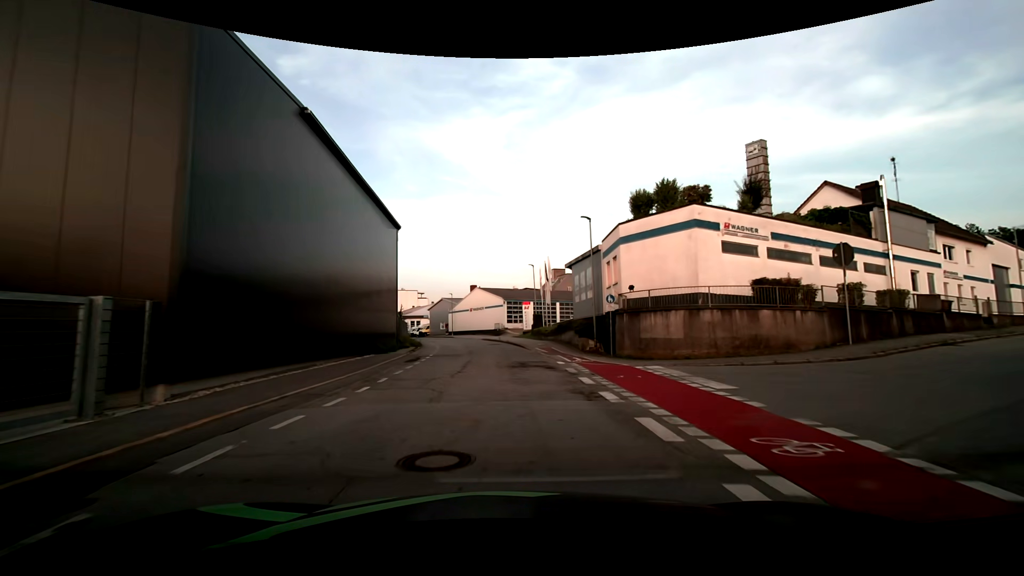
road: residential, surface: asphalt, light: Day
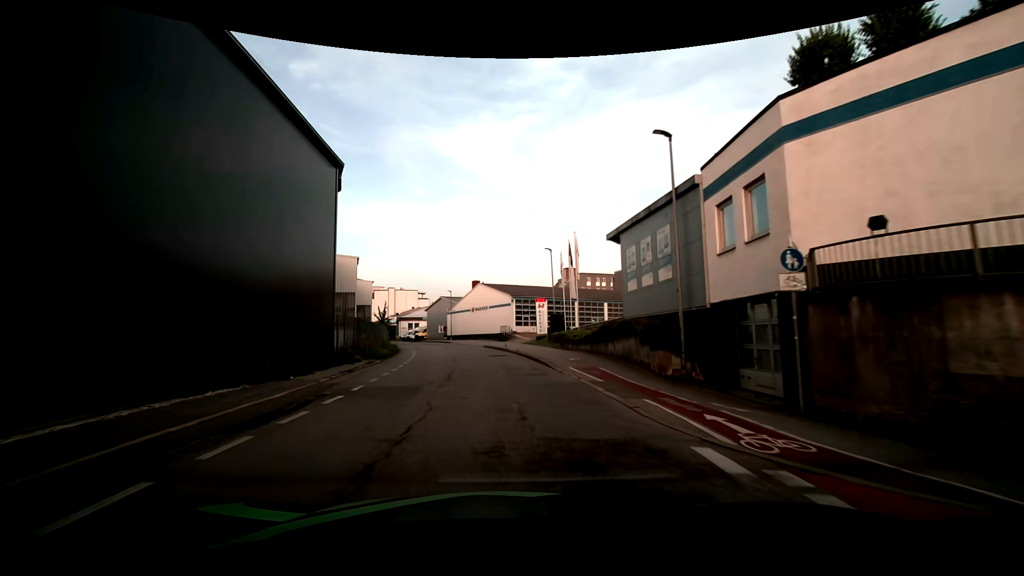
(-0.1, +13.8) m; -1°
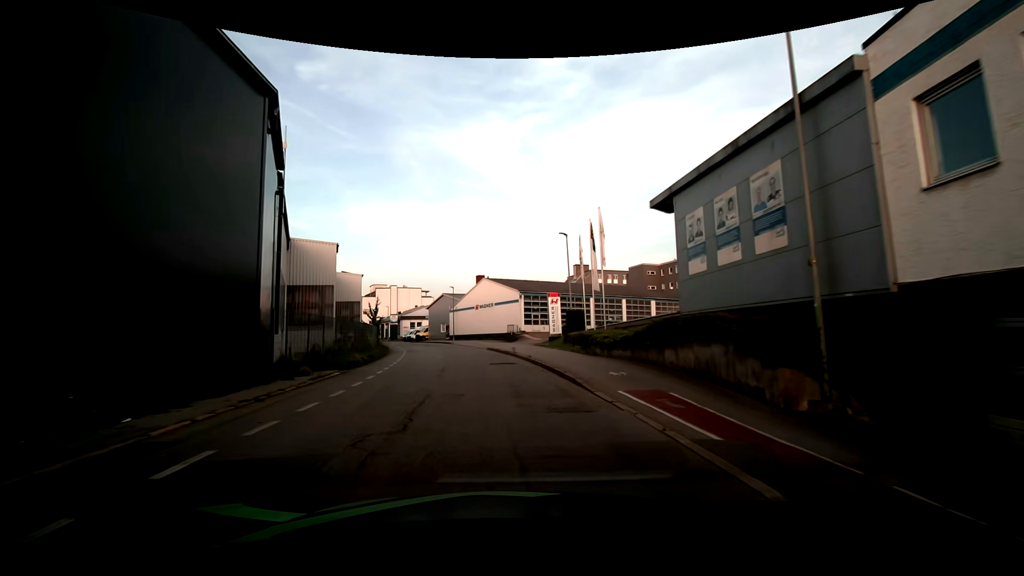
(-0.1, +6.7) m; -1°
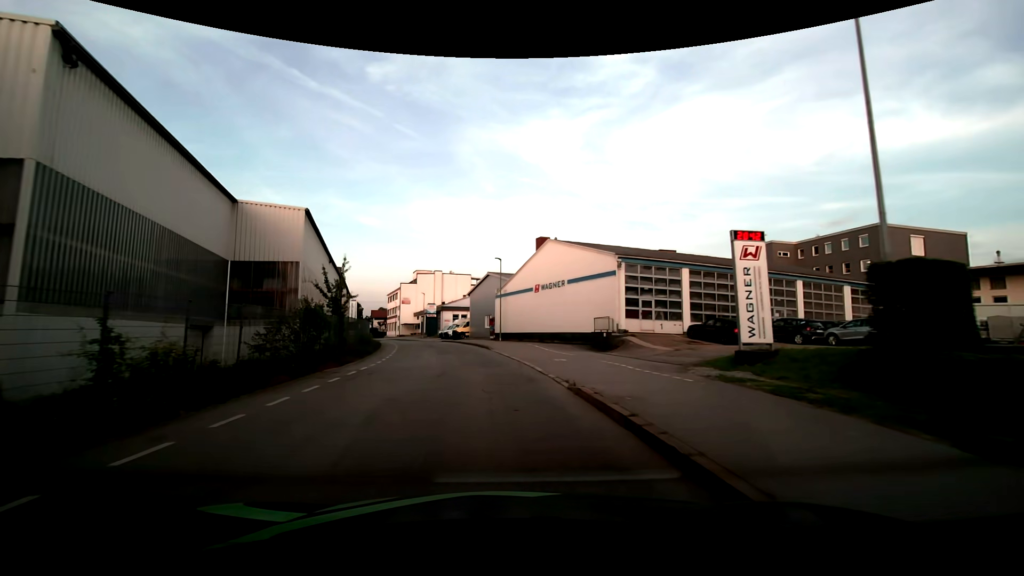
(-1.3, +26.1) m; -7°
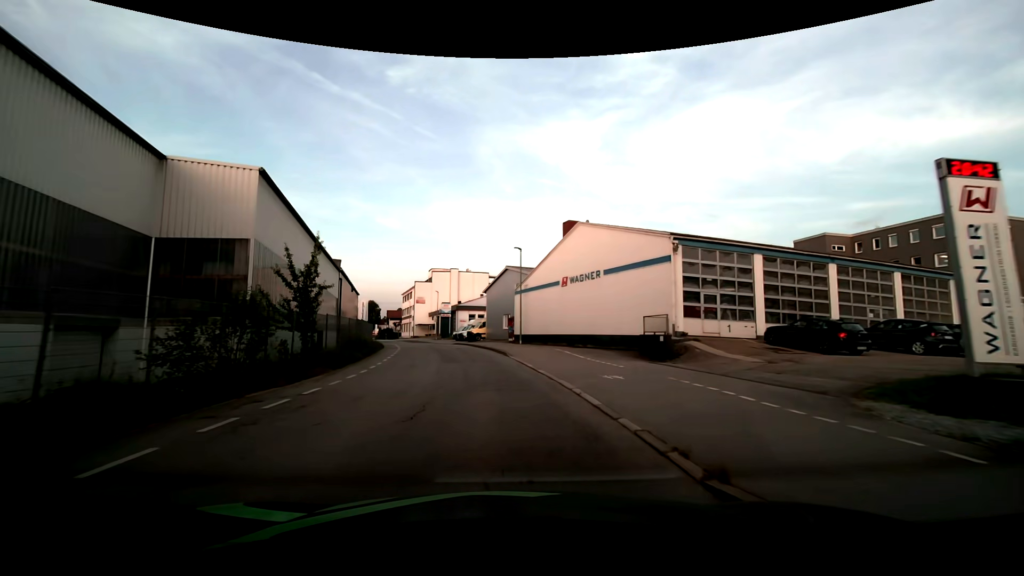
(-0.1, +6.7) m; -2°
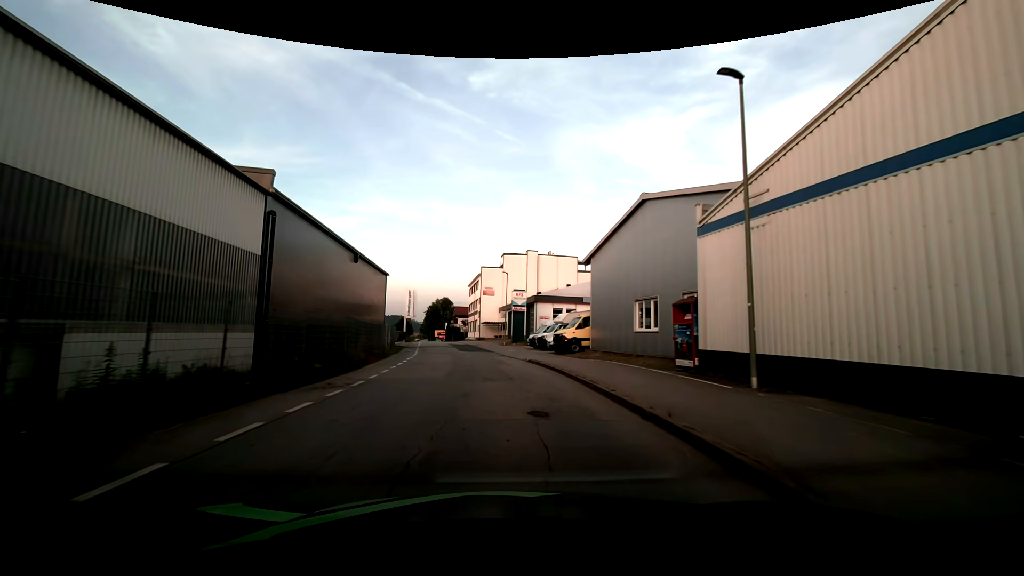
(-2.8, +27.7) m; -10°
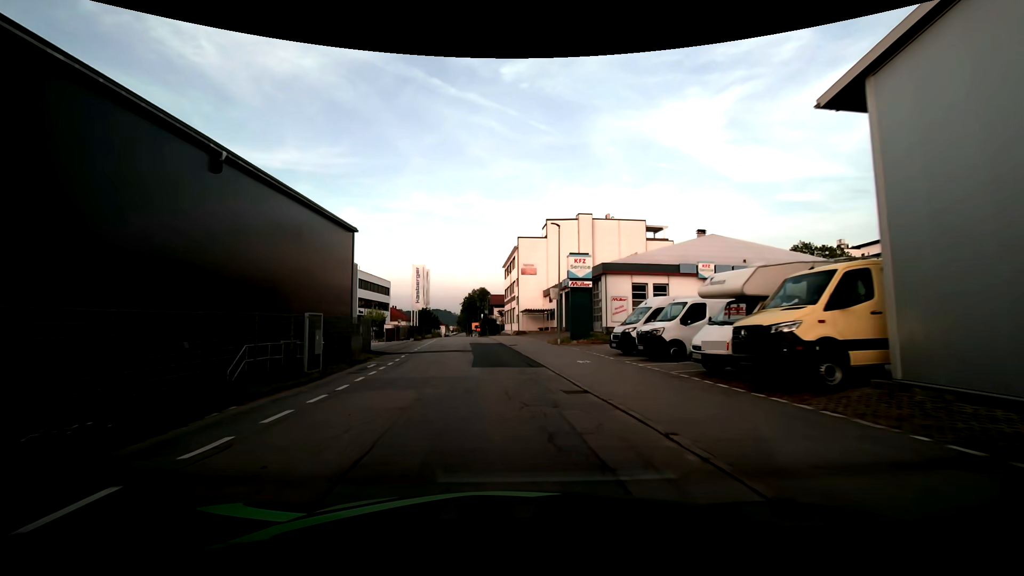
(-0.6, +21.2) m; -4°
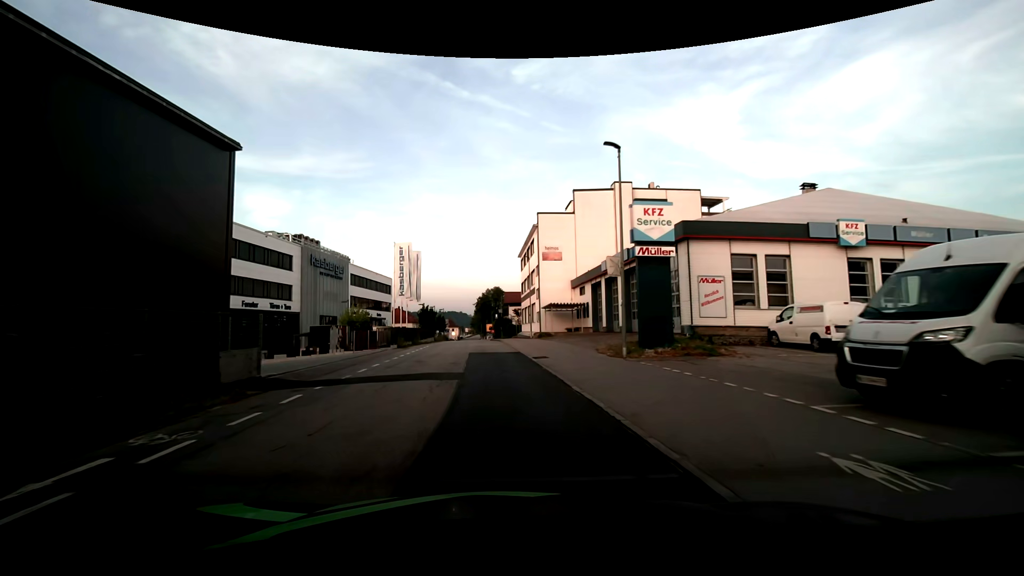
(-0.2, +14.1) m; -2°
(0, +10) (0, +20) (-1, +30) (-2, +40) (-2, +50) (-3, +60) (-4, +70) (-4, +80) (-5, +90) (-6, +100) m
